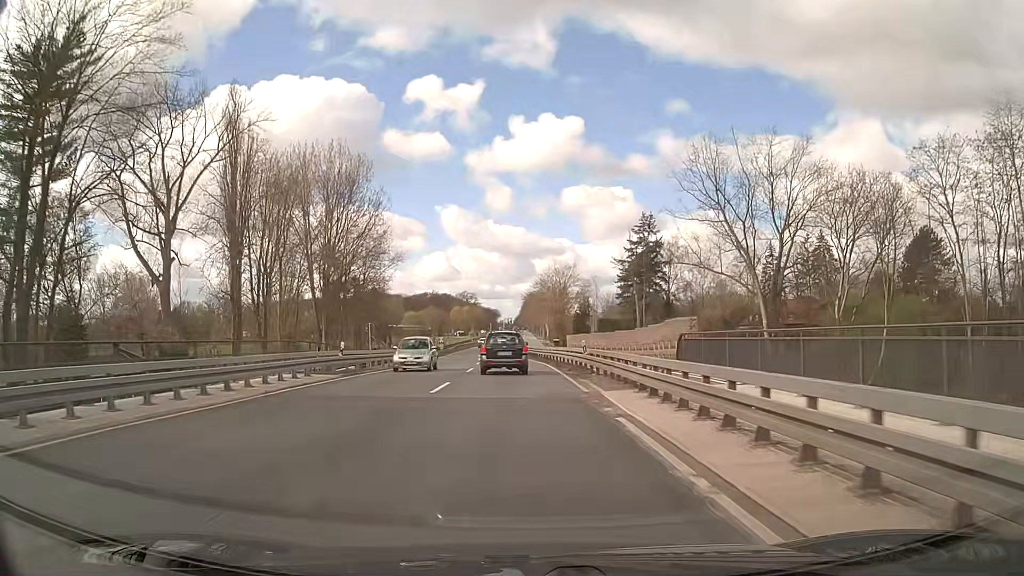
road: primary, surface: asphalt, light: Day
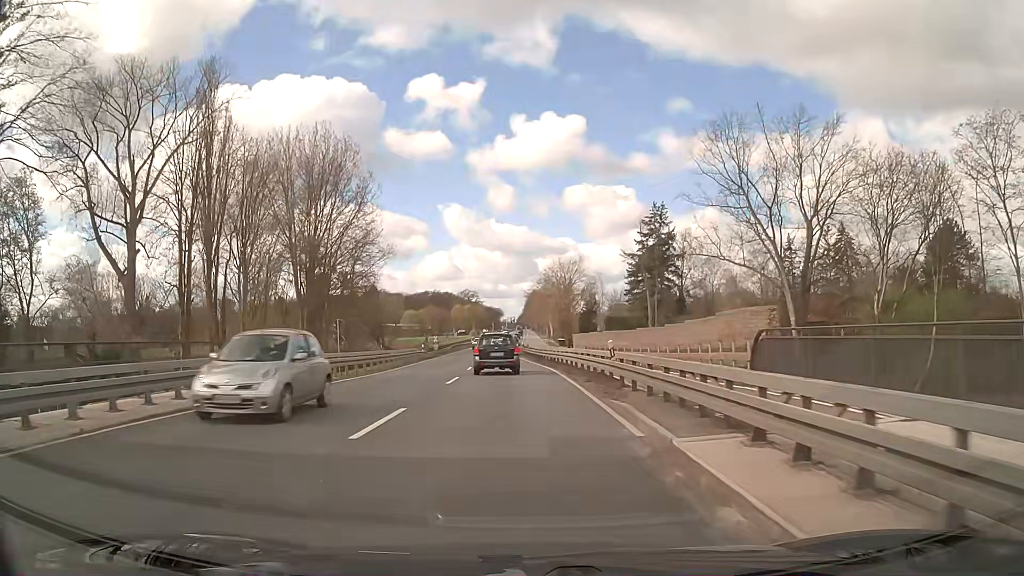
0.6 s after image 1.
(0.0, +8.0) m; 0°
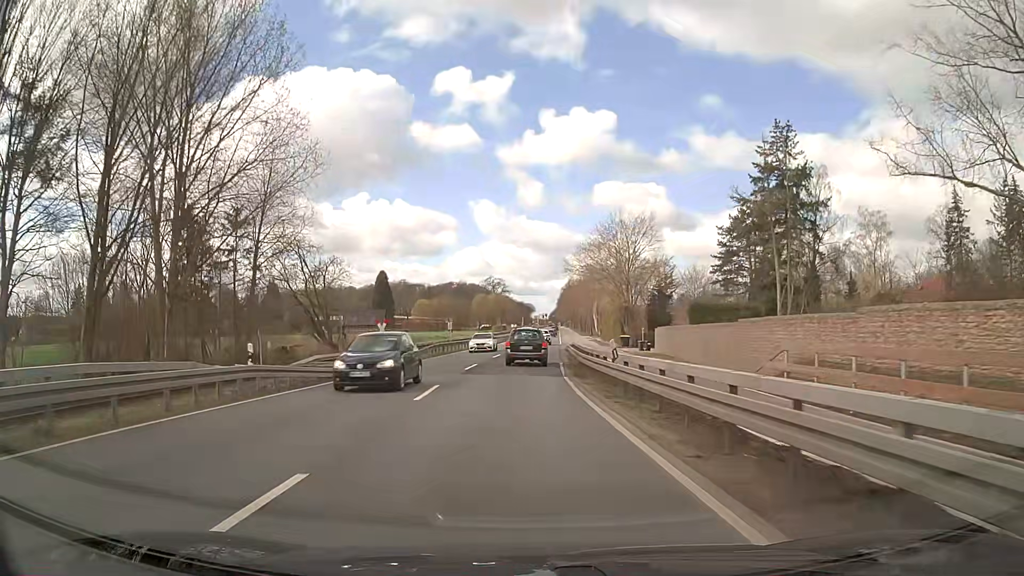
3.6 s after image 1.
(-1.5, +42.8) m; -3°
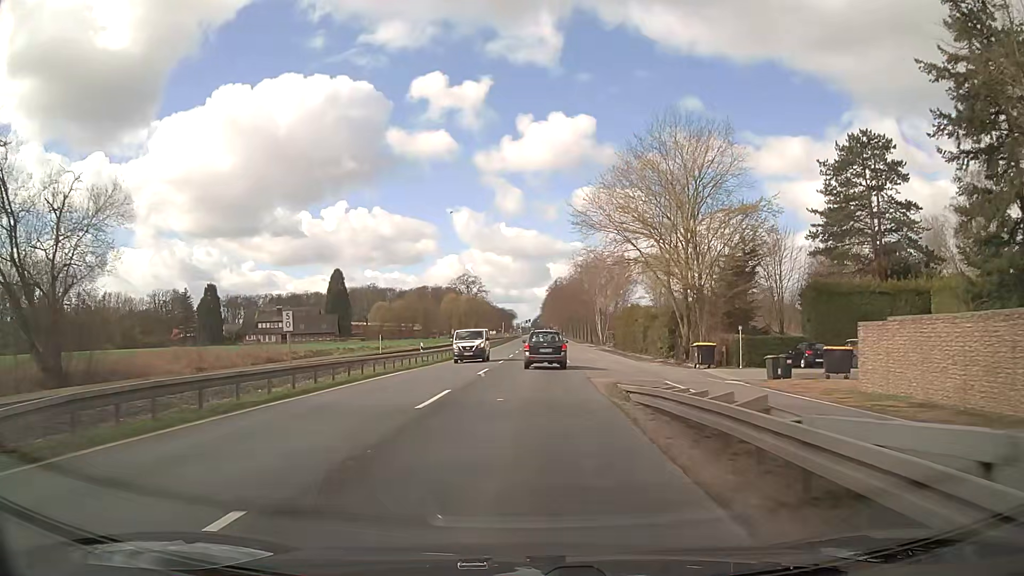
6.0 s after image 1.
(+0.2, +37.6) m; +1°
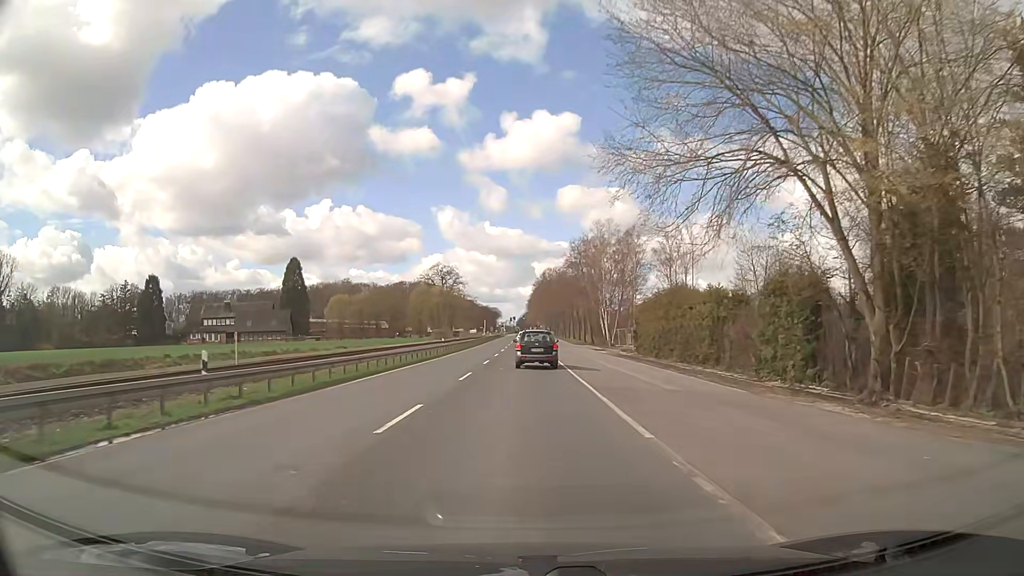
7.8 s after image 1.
(+0.5, +27.5) m; +2°
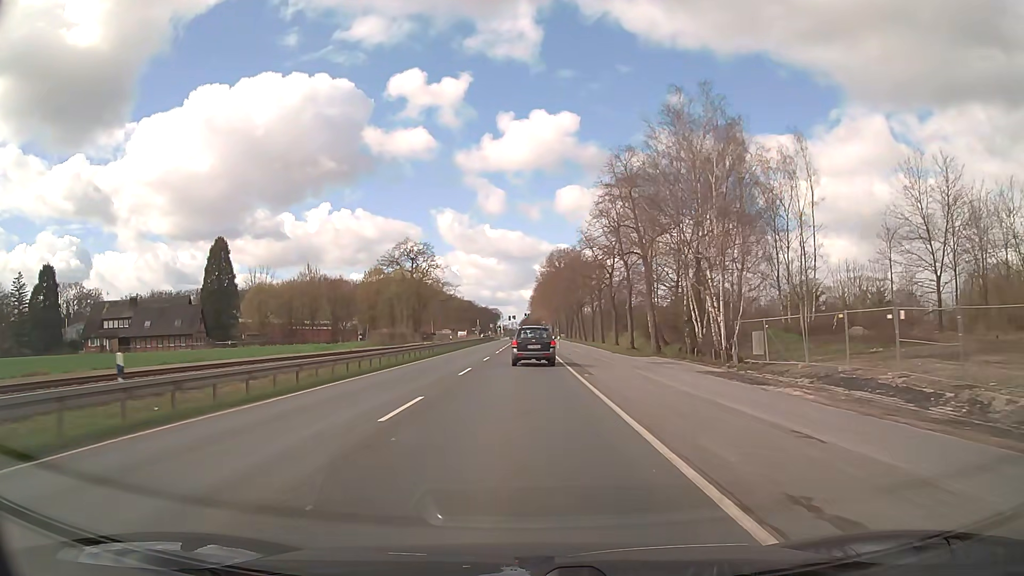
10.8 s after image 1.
(+0.1, +47.8) m; 0°
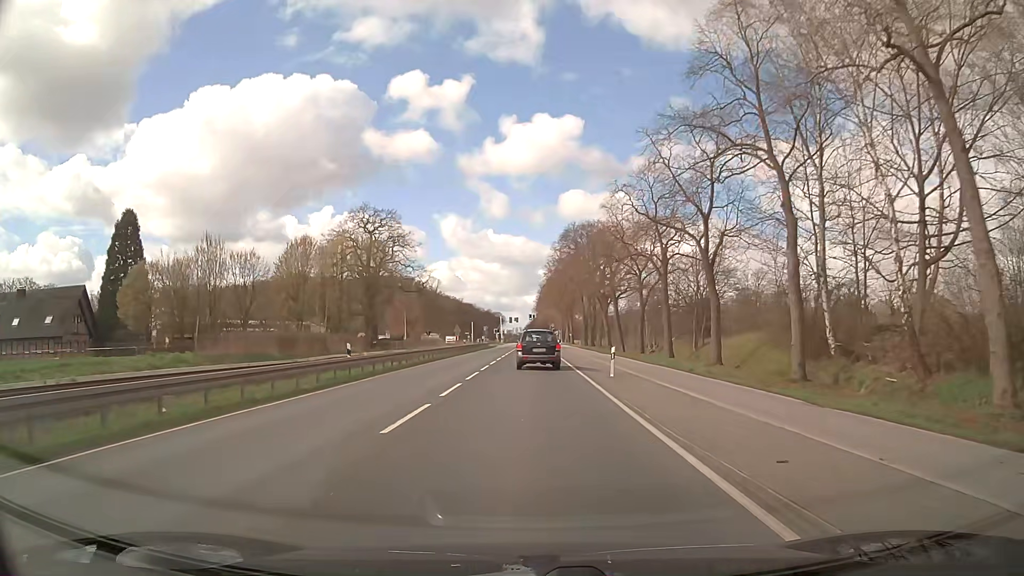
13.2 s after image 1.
(-0.1, +37.4) m; 0°
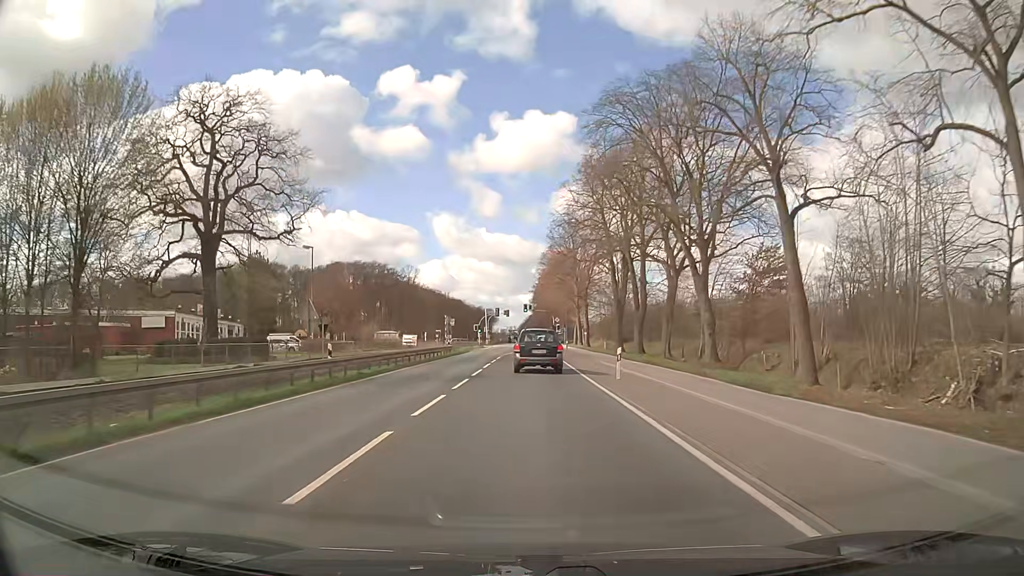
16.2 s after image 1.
(+0.1, +46.8) m; 0°
(0, +10) (0, +20) (0, +30) (+1, +40) (+1, +50) (+1, +60) (+1, +70) (+2, +80) (+2, +90) (+2, +100) m
